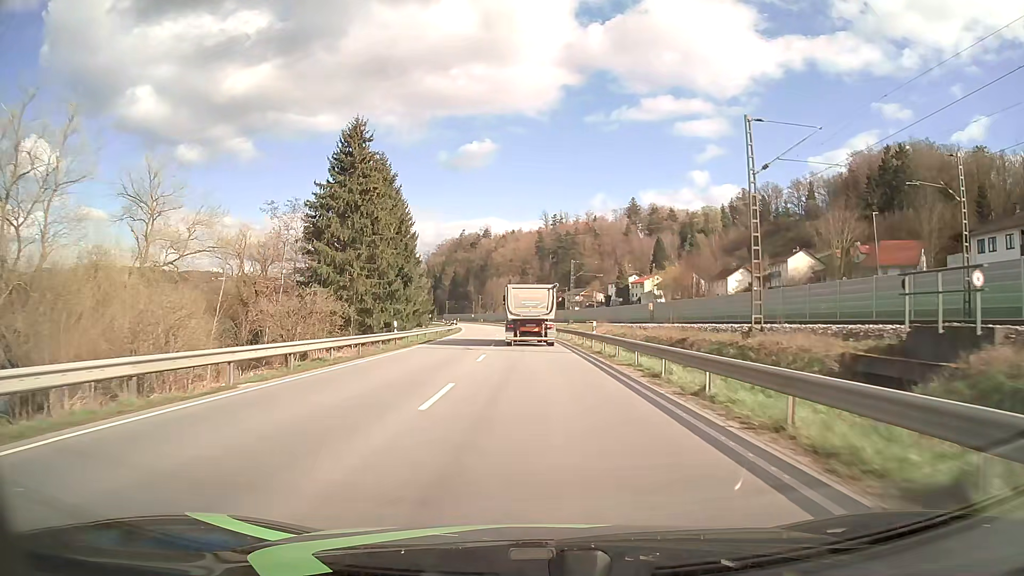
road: primary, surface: asphalt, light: Day
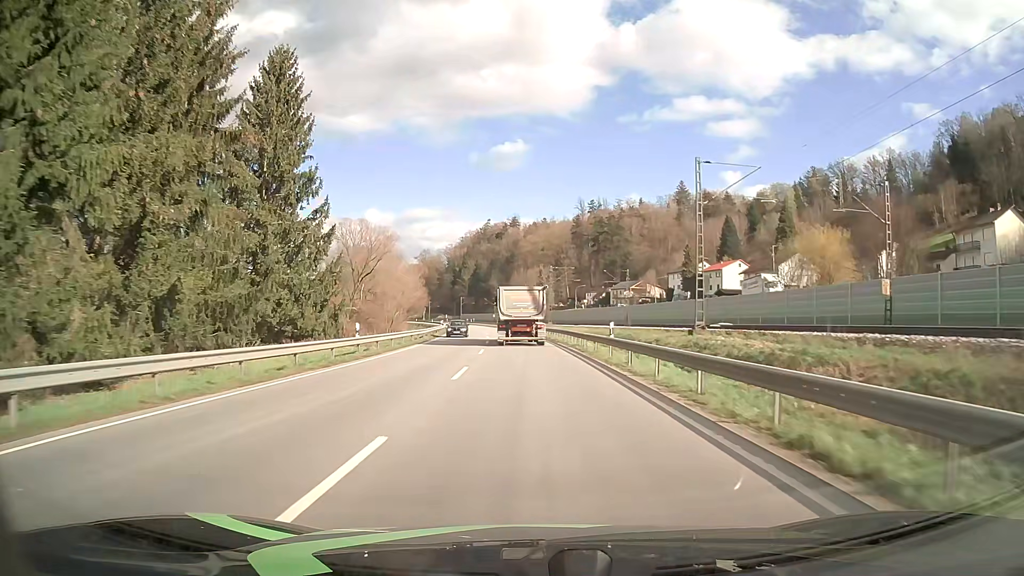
(-1.2, +55.8) m; -3°
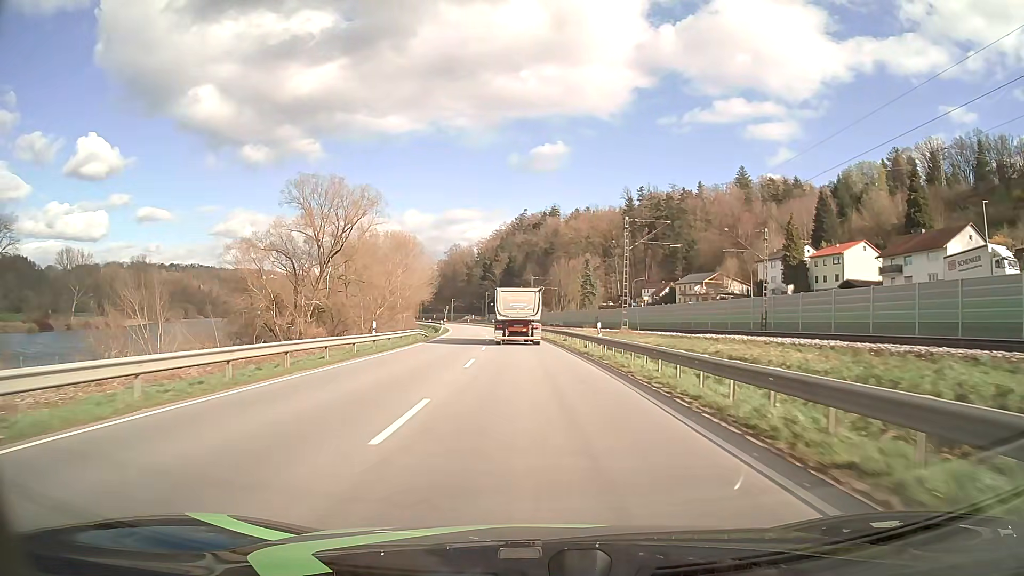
(-1.4, +45.3) m; -3°
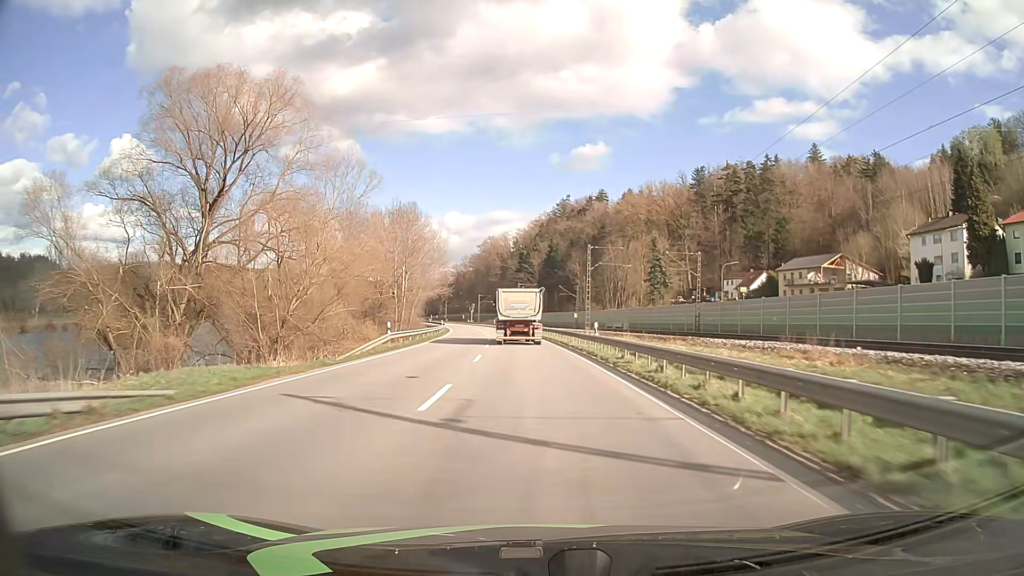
(-1.4, +46.3) m; -3°
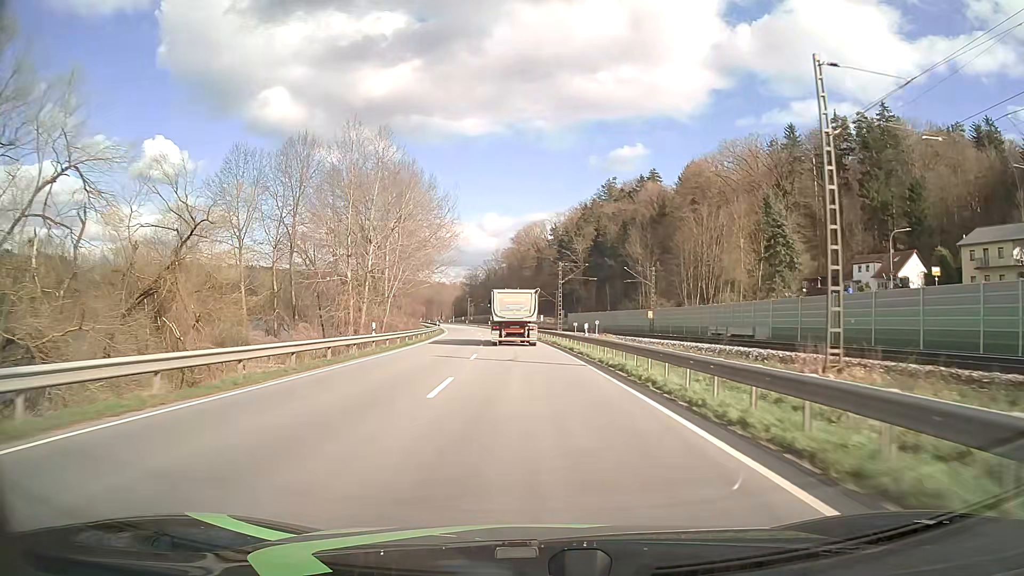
(-1.3, +47.3) m; -3°
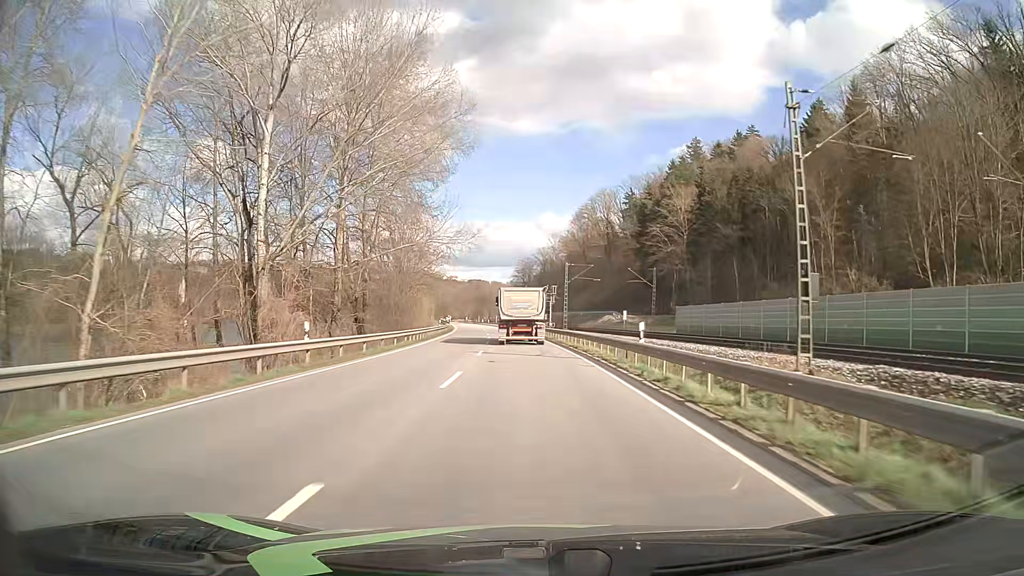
(-2.7, +59.8) m; -5°
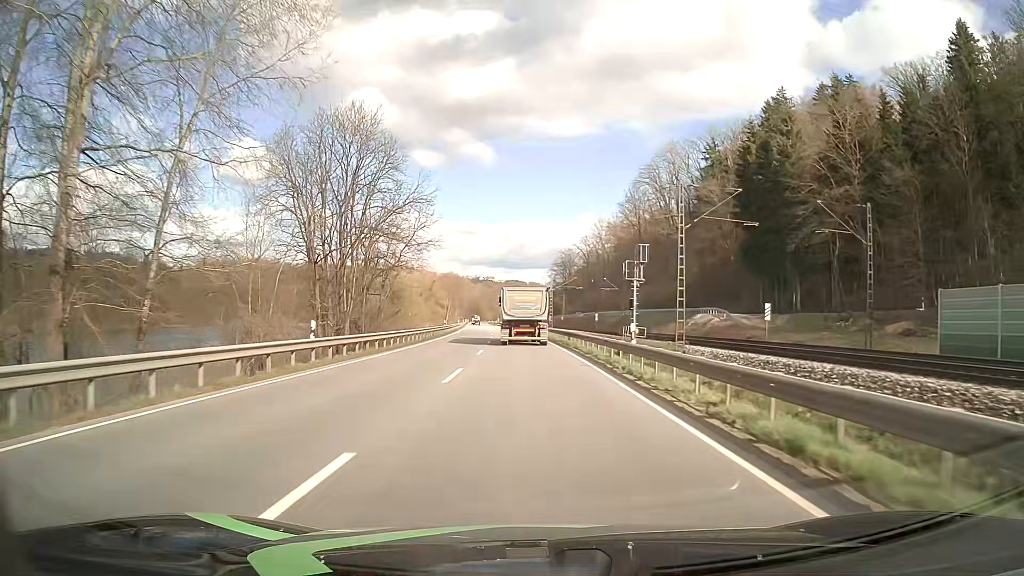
(-1.1, +47.8) m; -3°
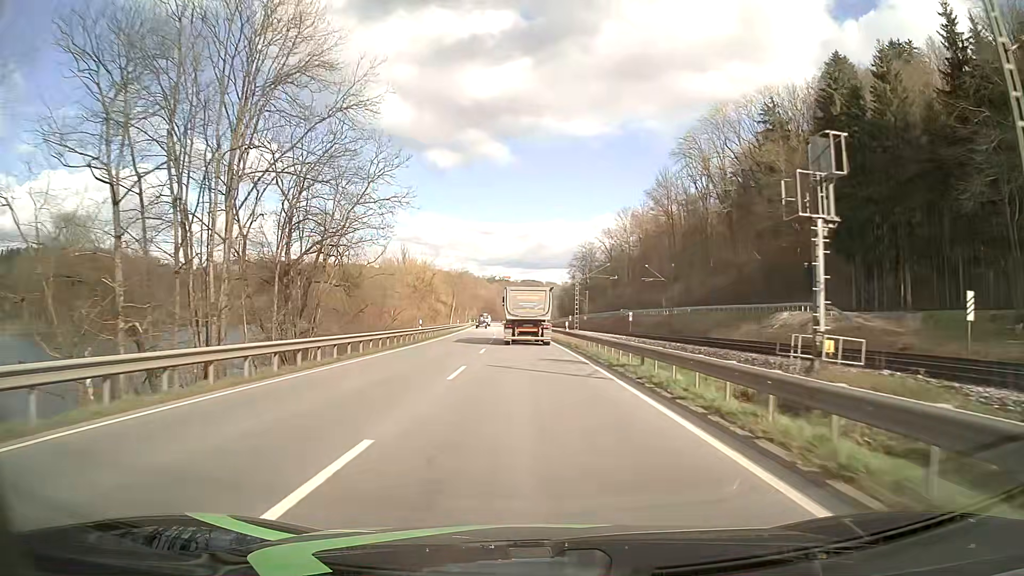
(-0.3, +23.9) m; -2°
(0, +10) (0, +20) (0, +30) (-1, +40) (-1, +50) (-1, +60) (-2, +70) (-2, +80) (-3, +90) (-4, +100) m
